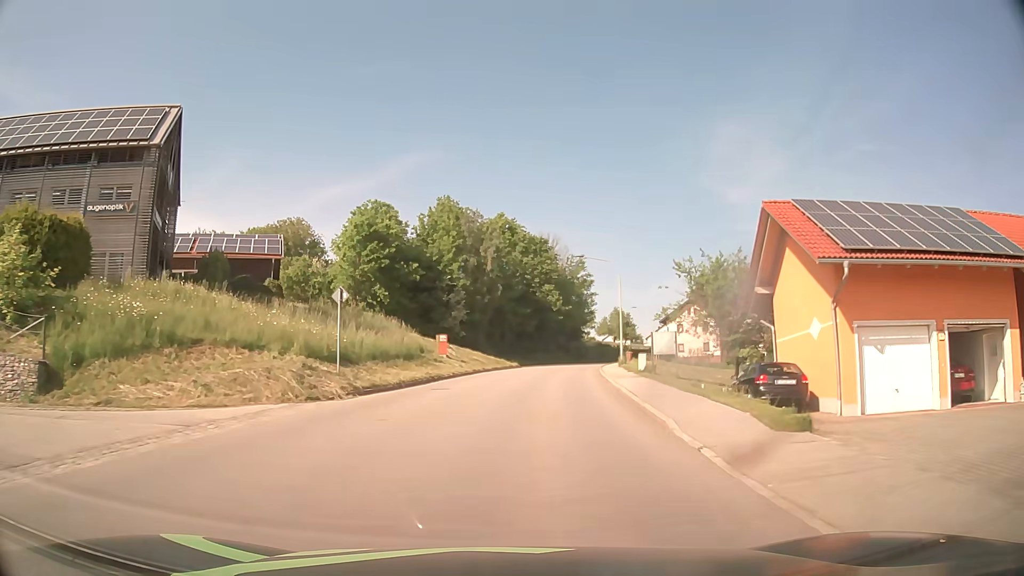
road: tertiary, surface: asphalt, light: Day
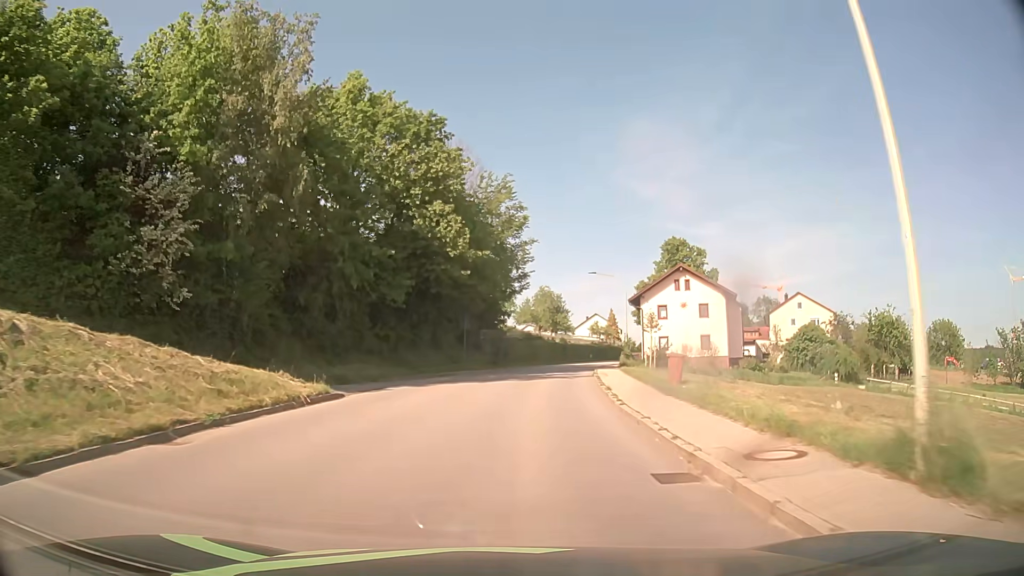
(+2.9, +38.2) m; +8°
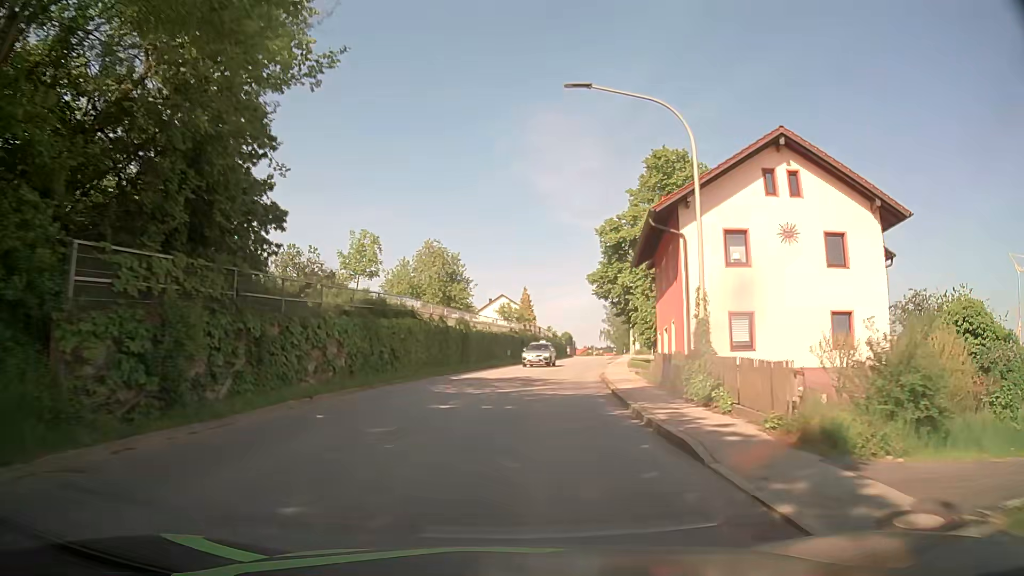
(+2.6, +38.3) m; +9°
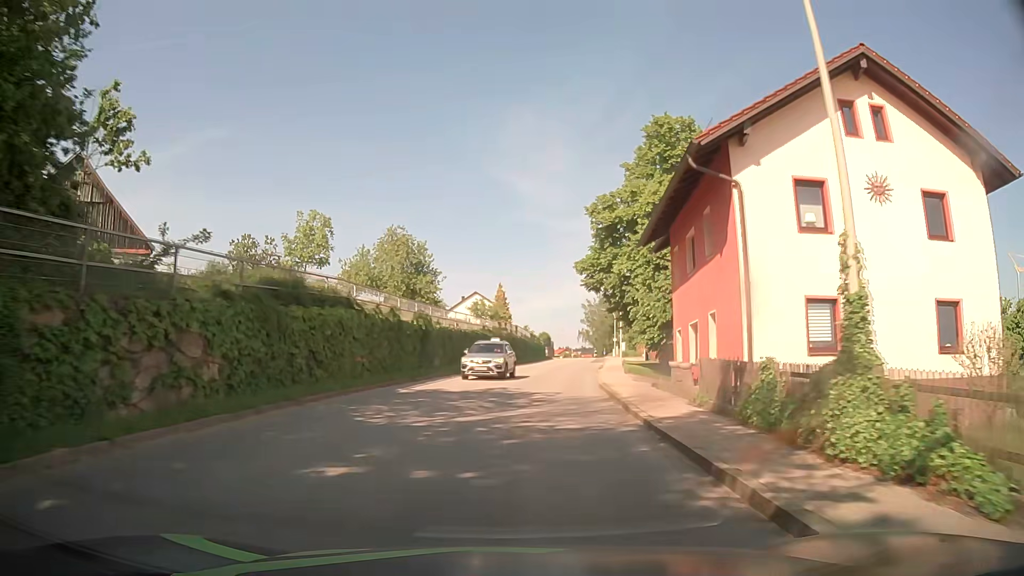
(+0.2, +7.7) m; +2°
(0, +10) (+1, +20) (+2, +30) (+3, +40) (+5, +50) (+7, +60) (+8, +69) (+10, +79) (+12, +89) (+13, +99) m
